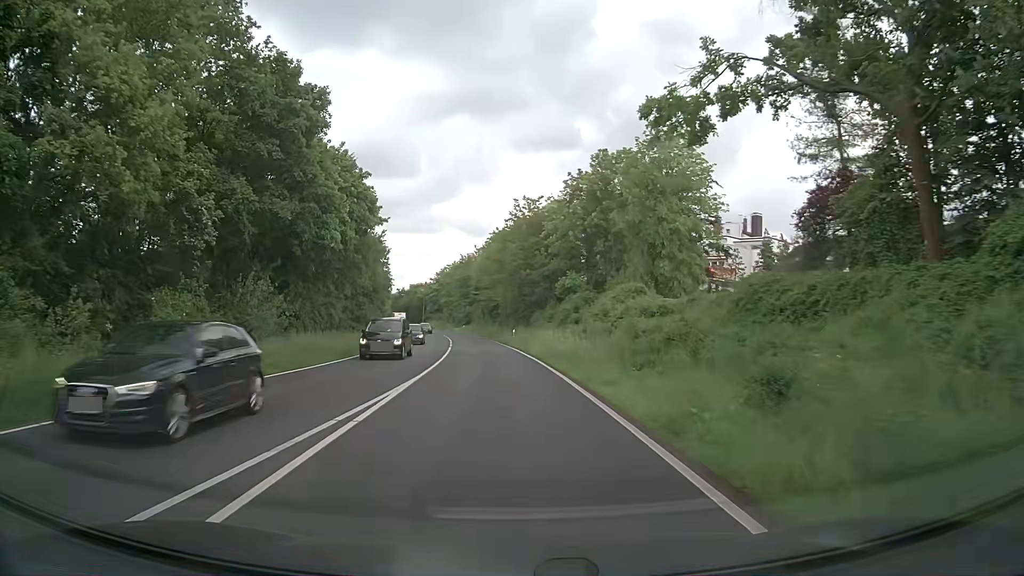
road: primary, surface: asphalt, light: Day
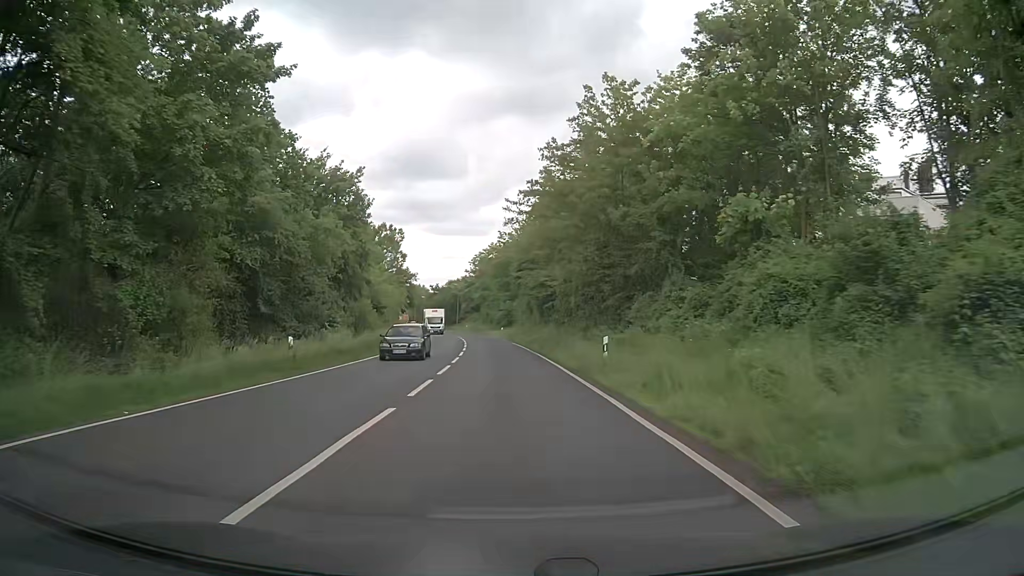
(-1.4, +31.8) m; -4°
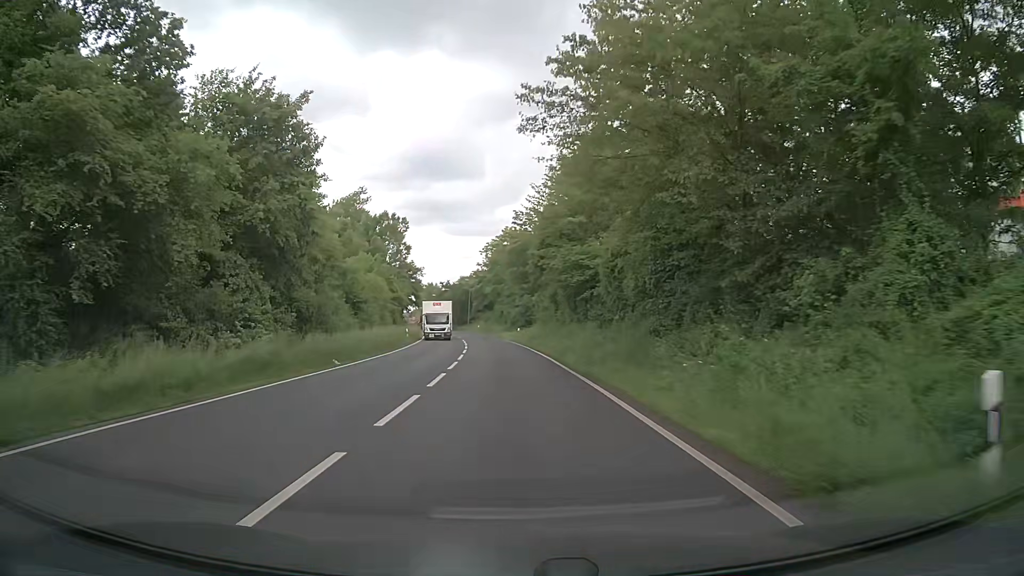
(-0.3, +16.0) m; -2°
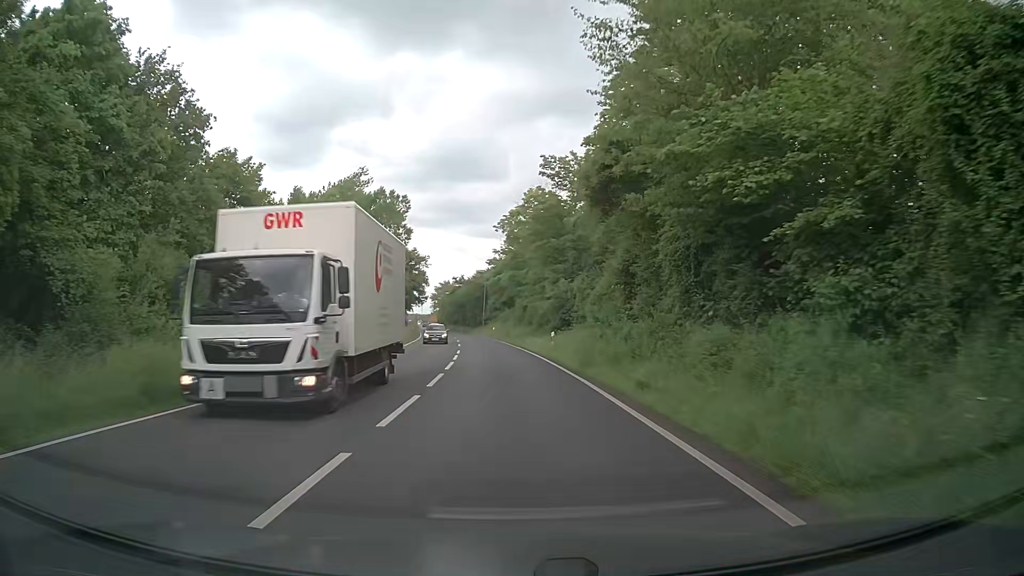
(-0.3, +24.1) m; -2°
